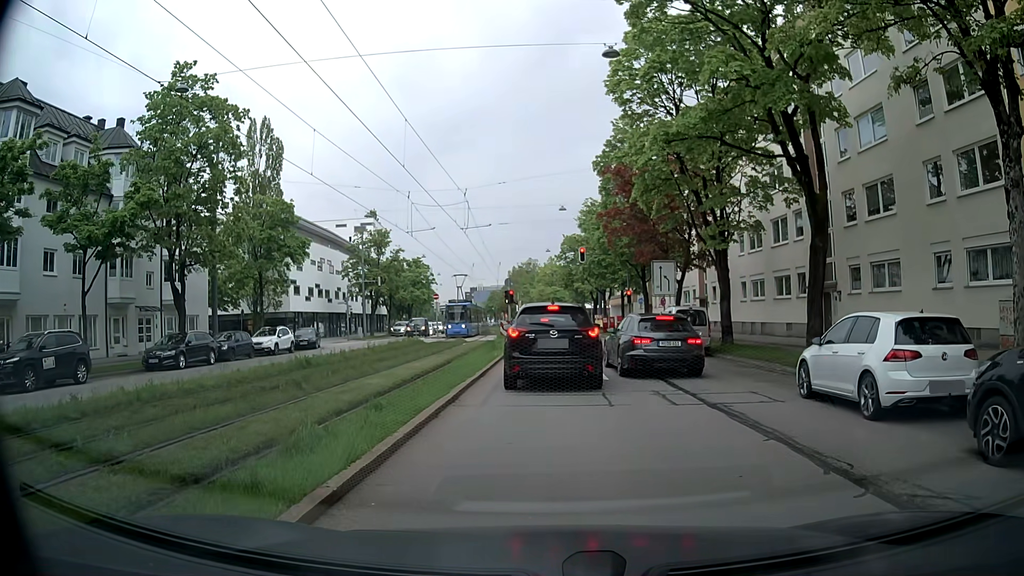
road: secondary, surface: asphalt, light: Day
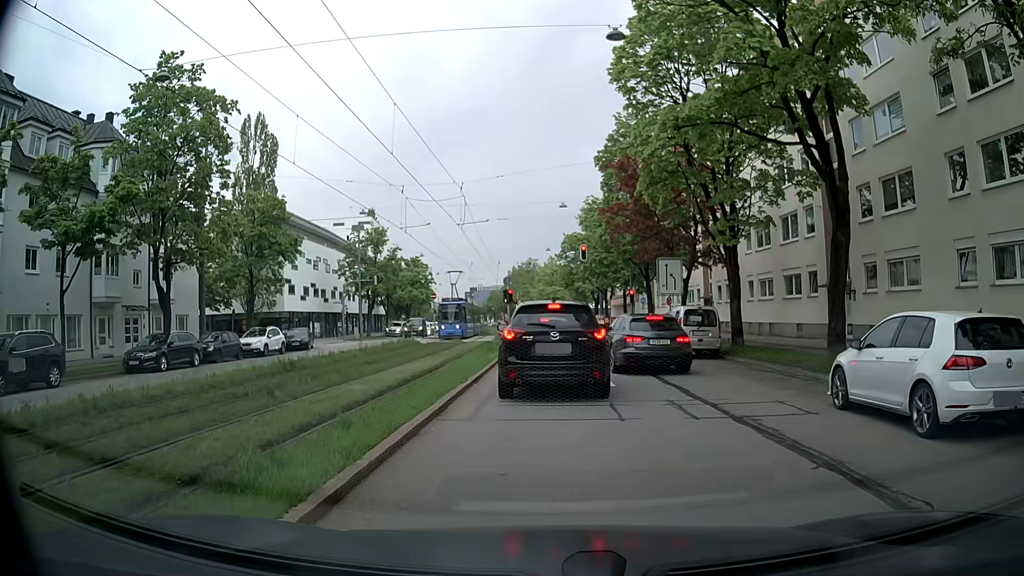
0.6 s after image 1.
(0.0, +1.5) m; 0°
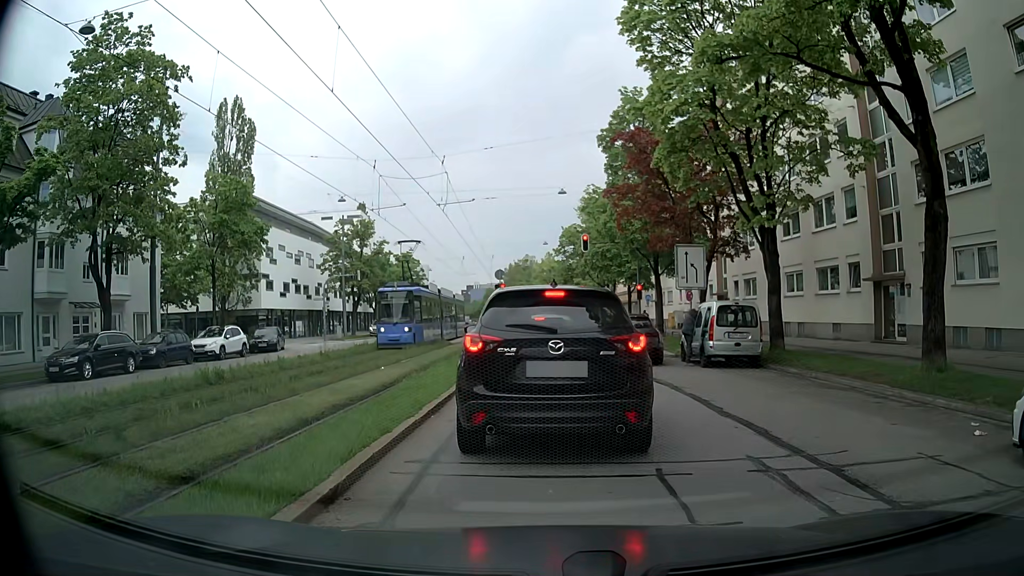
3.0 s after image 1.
(-0.1, +4.7) m; +1°
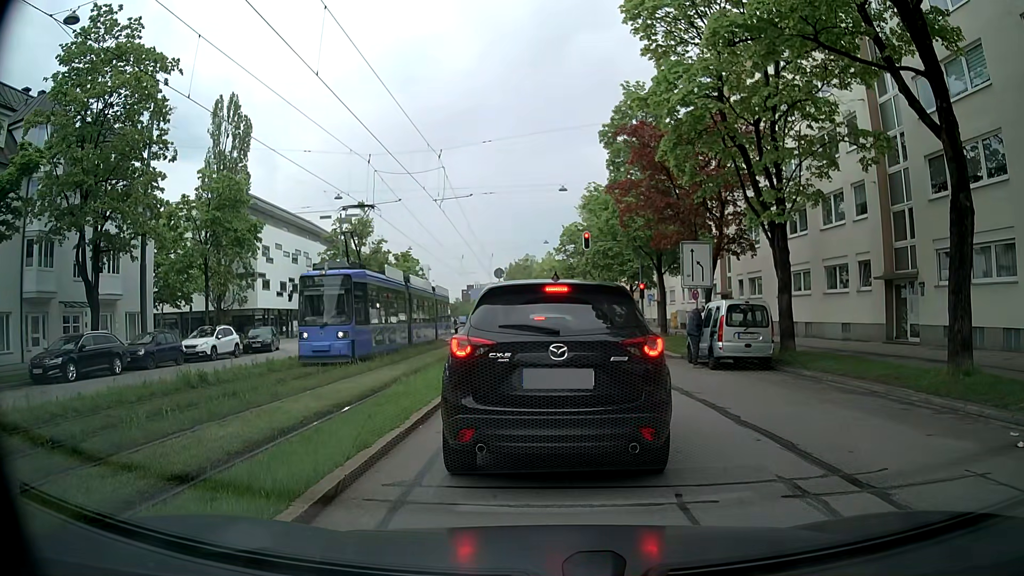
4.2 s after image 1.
(0.0, +0.9) m; 0°
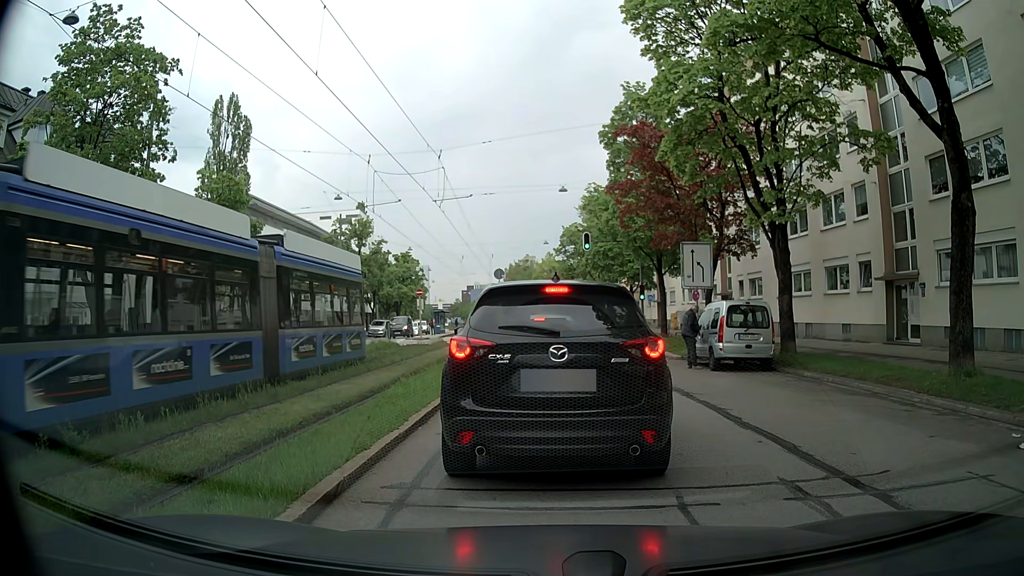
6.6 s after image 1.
(0.0, +0.1) m; 0°
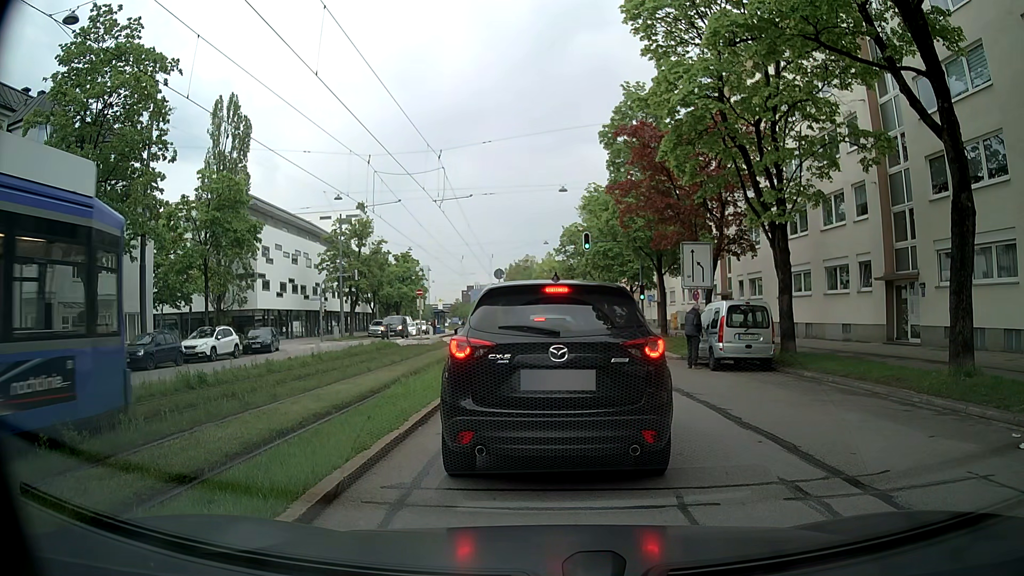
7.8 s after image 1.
(0.0, 0.0) m; 0°
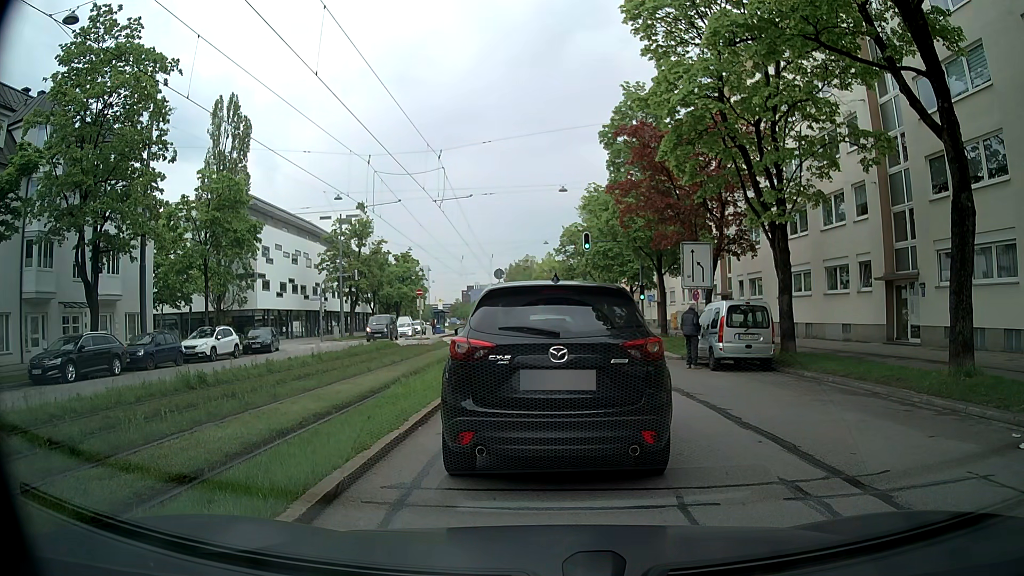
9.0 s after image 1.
(0.0, 0.0) m; 0°
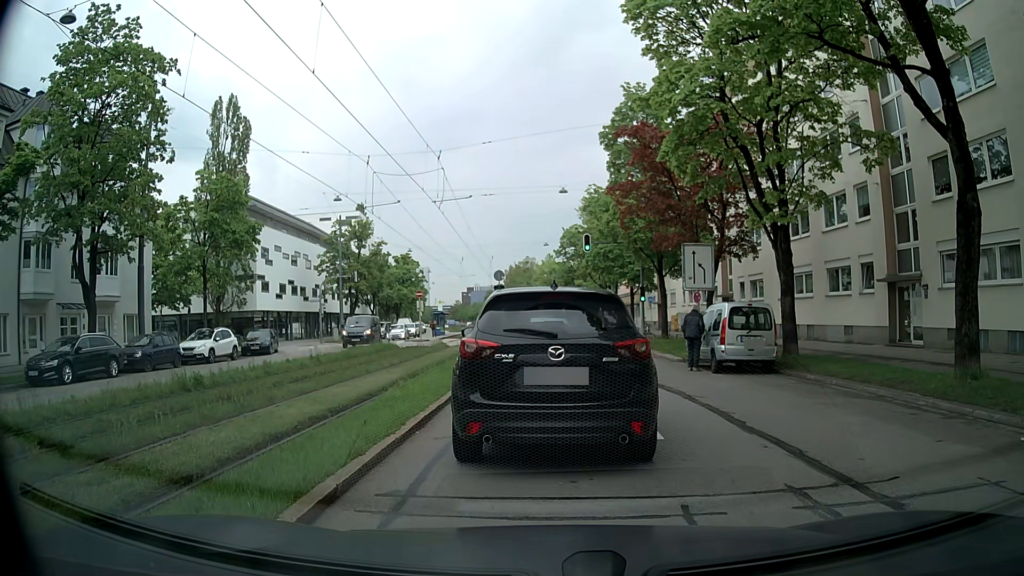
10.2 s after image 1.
(0.0, +0.2) m; 0°
